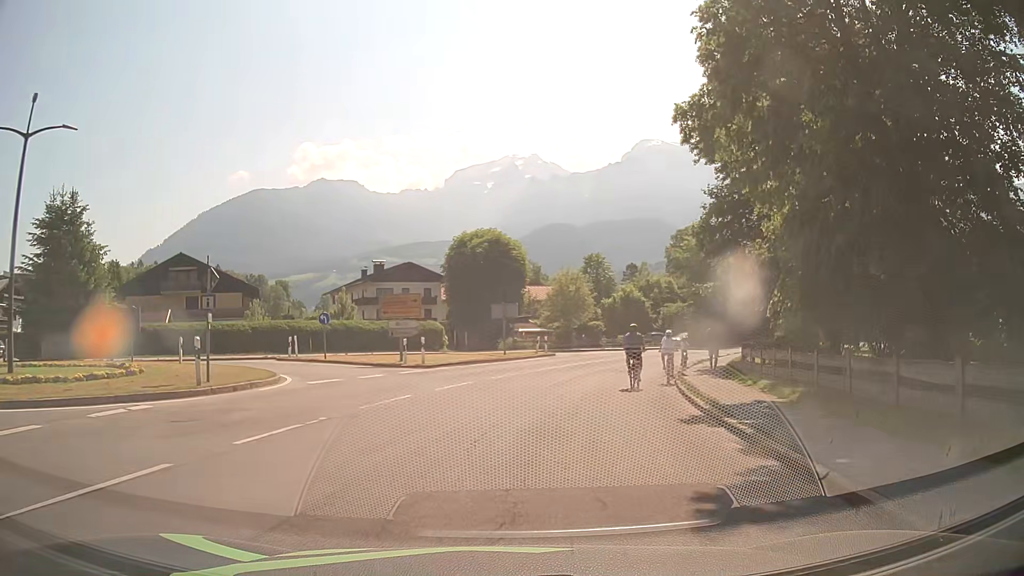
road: tertiary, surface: asphalt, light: Day
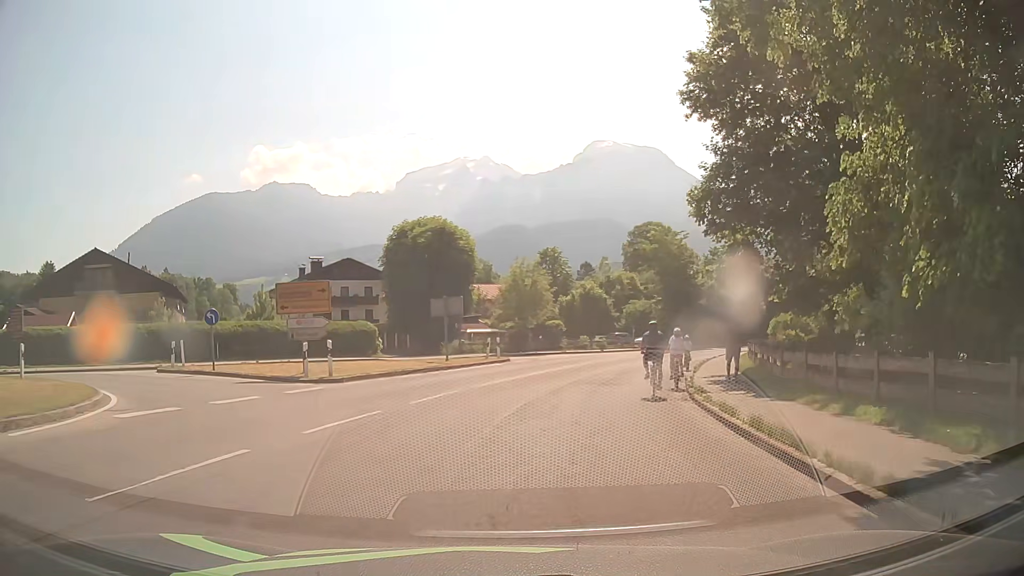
(+0.3, +7.3) m; +4°
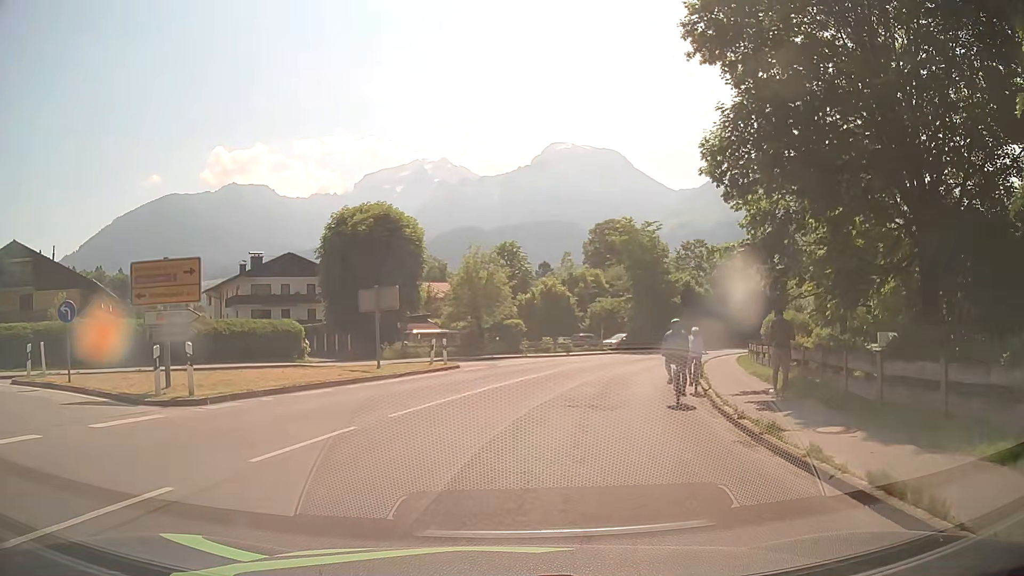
(+0.1, +6.5) m; +3°
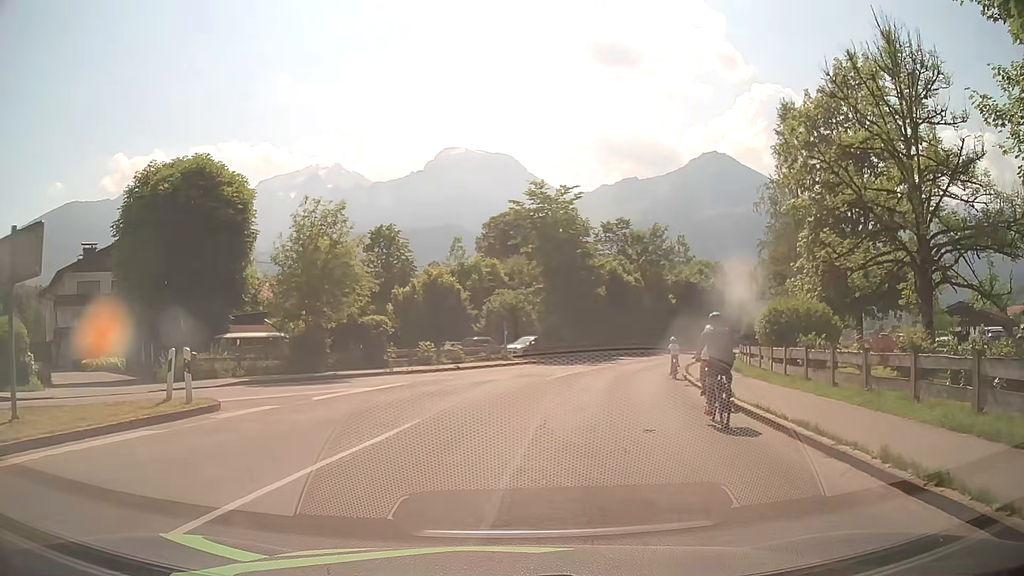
(+1.2, +14.8) m; +9°
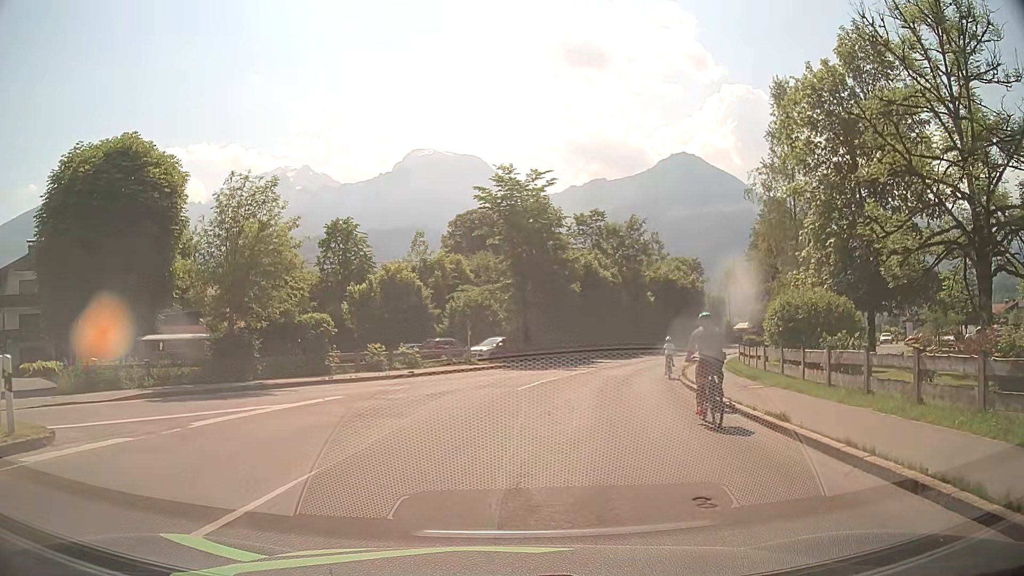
(+0.1, +4.4) m; +4°
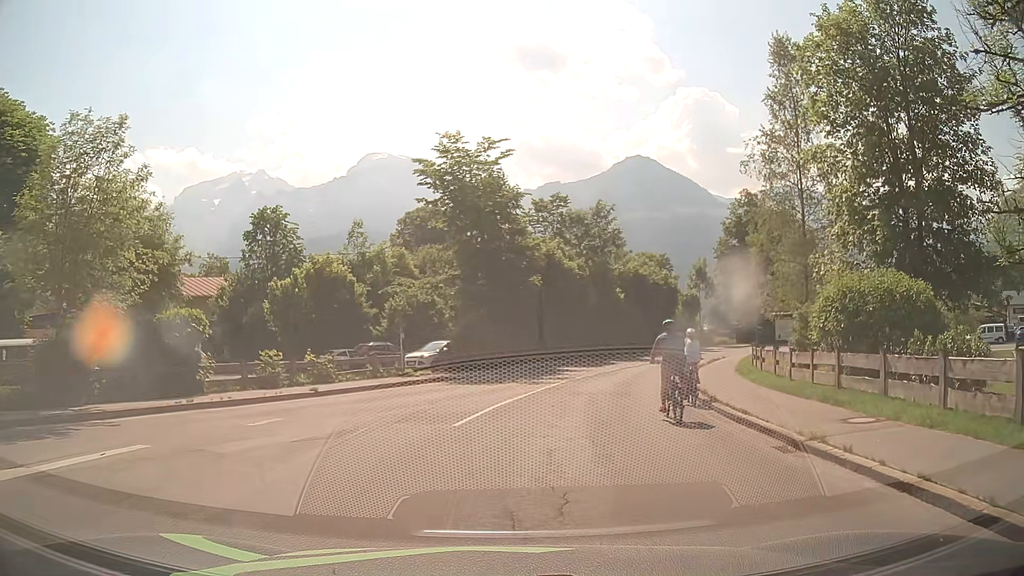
(+0.2, +7.4) m; +2°
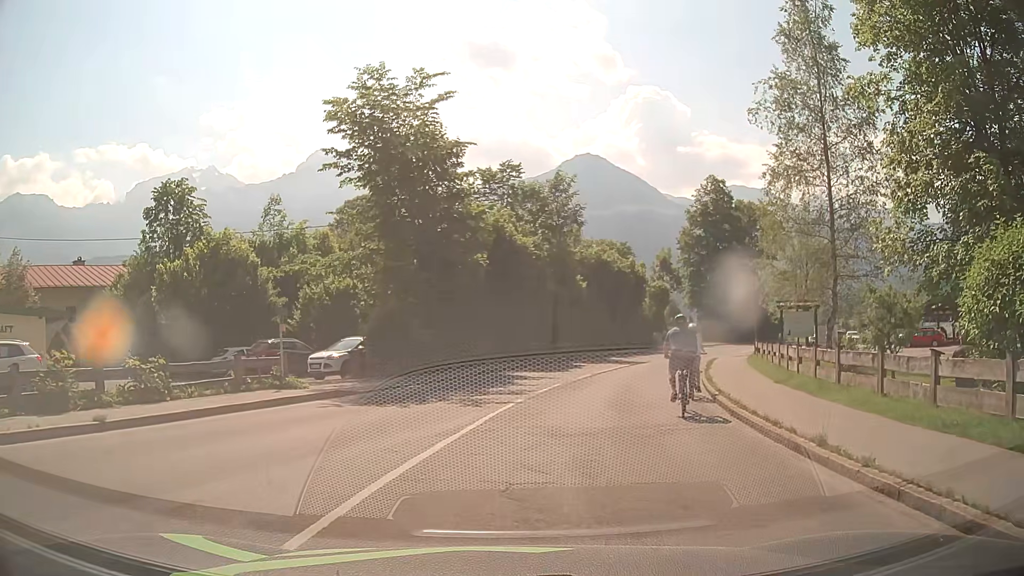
(+0.4, +8.3) m; +4°
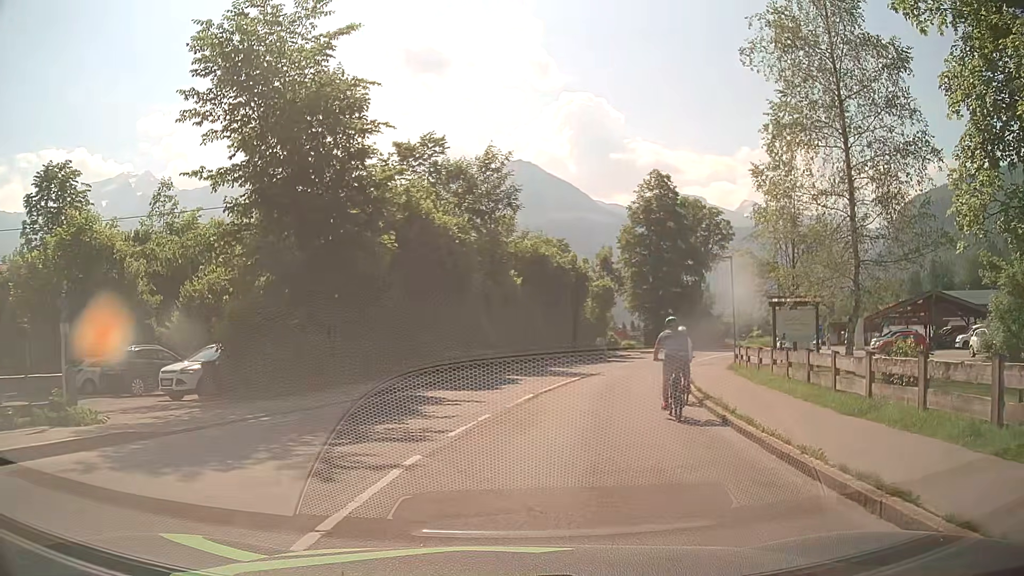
(+0.5, +6.9) m; +7°
(+1, +10) (+2, +20) (+5, +29) (+8, +39) (+12, +48) (+17, +57) (+22, +66) (+27, +74) (+32, +83) (+38, +91) m
